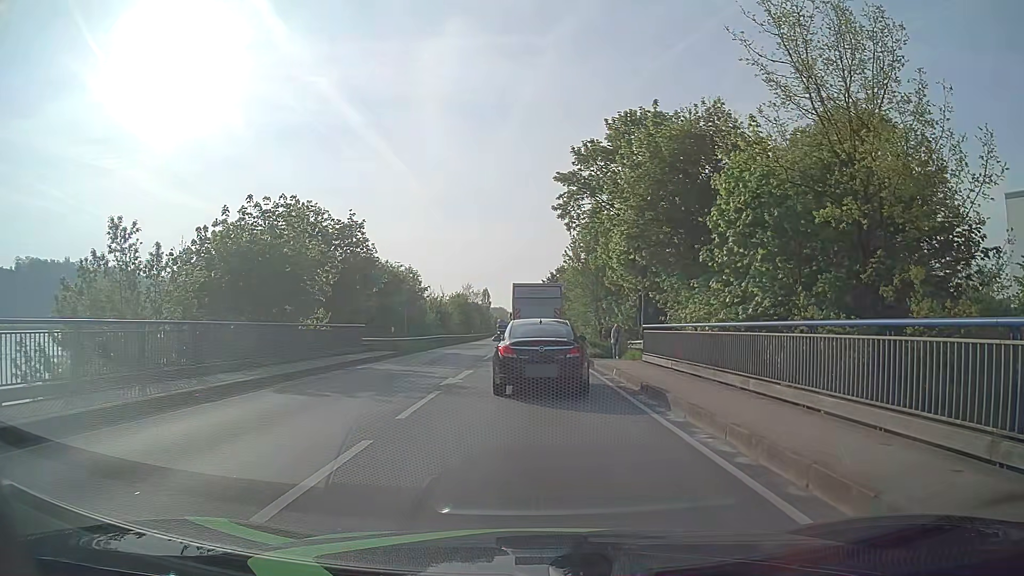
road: primary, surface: asphalt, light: Day
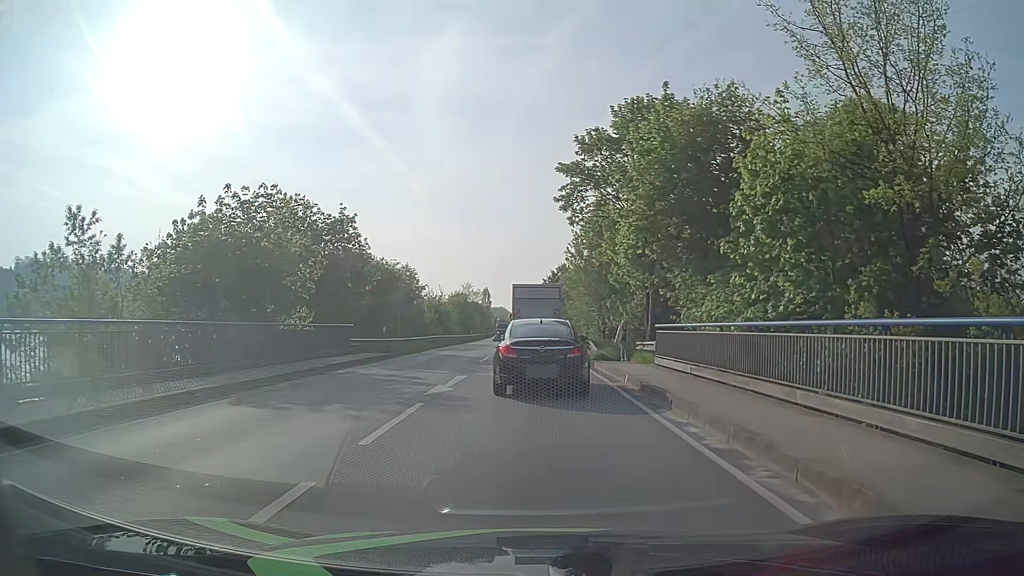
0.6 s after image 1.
(0.0, +2.2) m; 0°
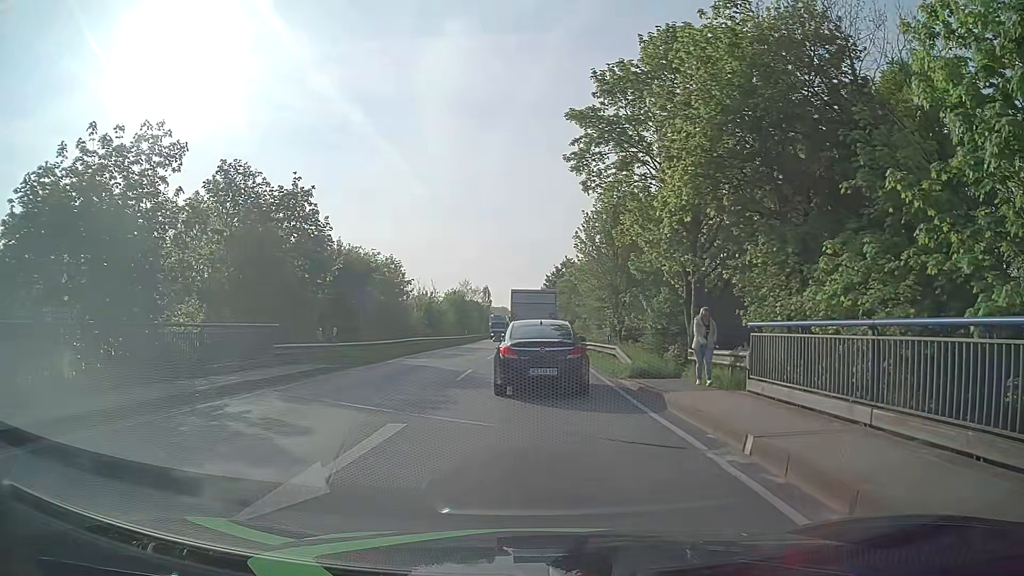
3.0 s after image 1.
(0.0, +9.0) m; 0°
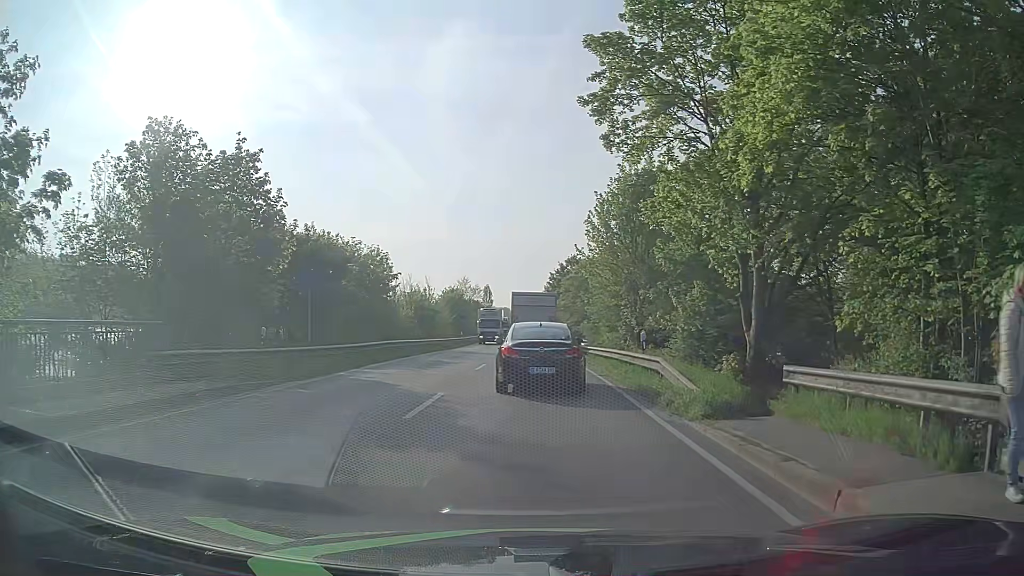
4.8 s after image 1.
(-0.1, +7.2) m; -1°
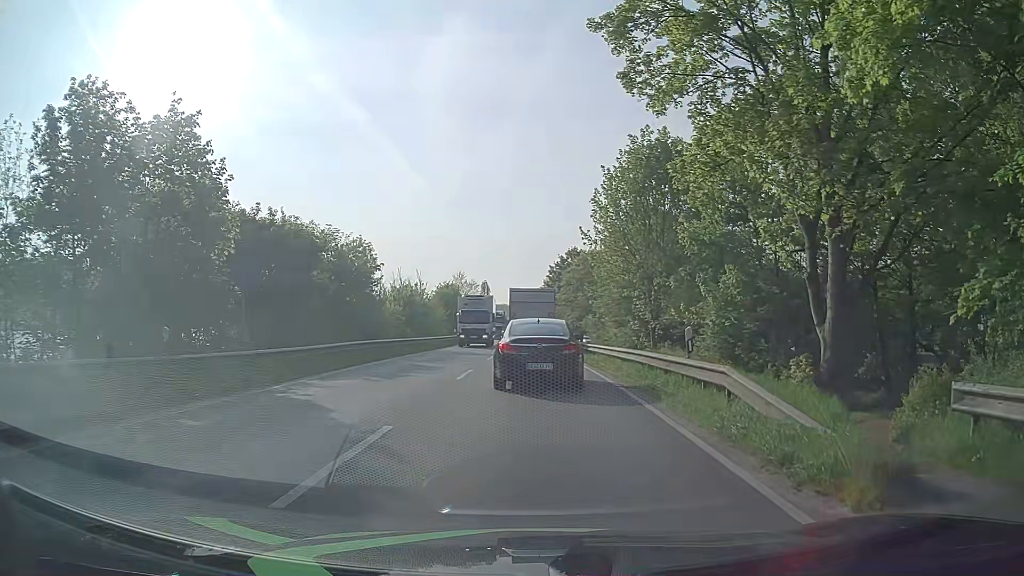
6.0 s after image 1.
(+0.1, +5.3) m; 0°
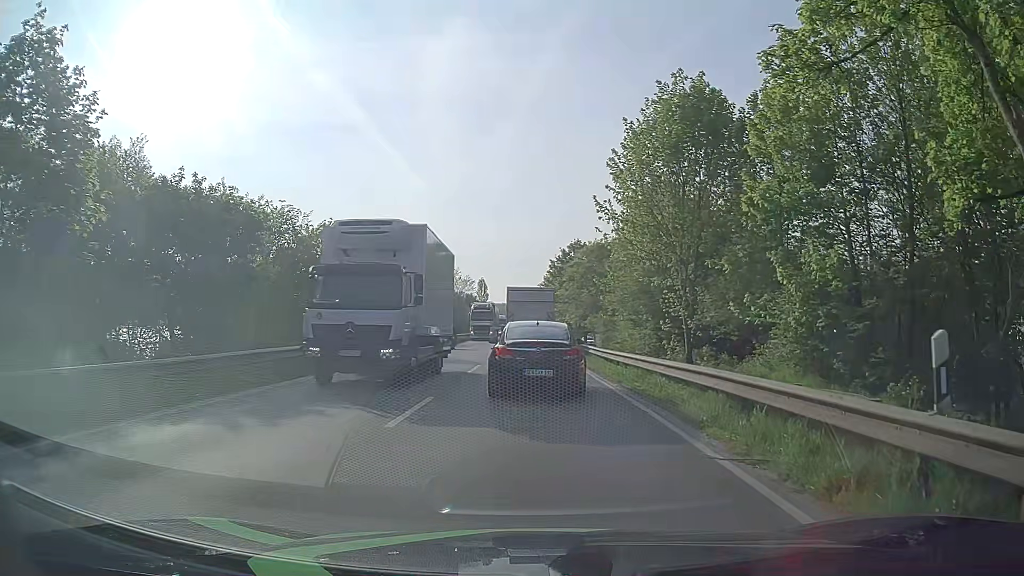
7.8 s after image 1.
(+0.2, +8.0) m; +1°
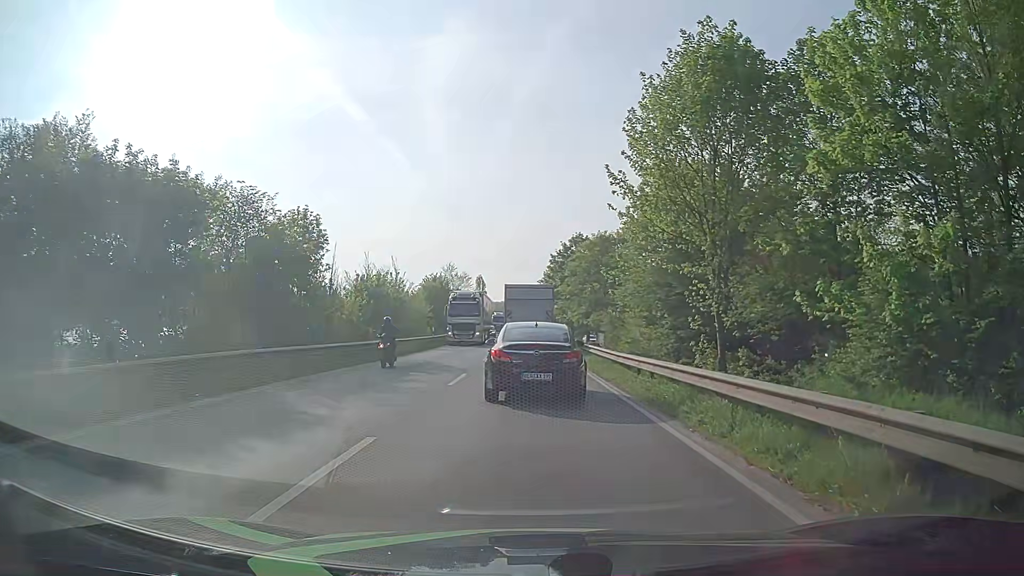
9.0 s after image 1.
(0.0, +4.8) m; +1°
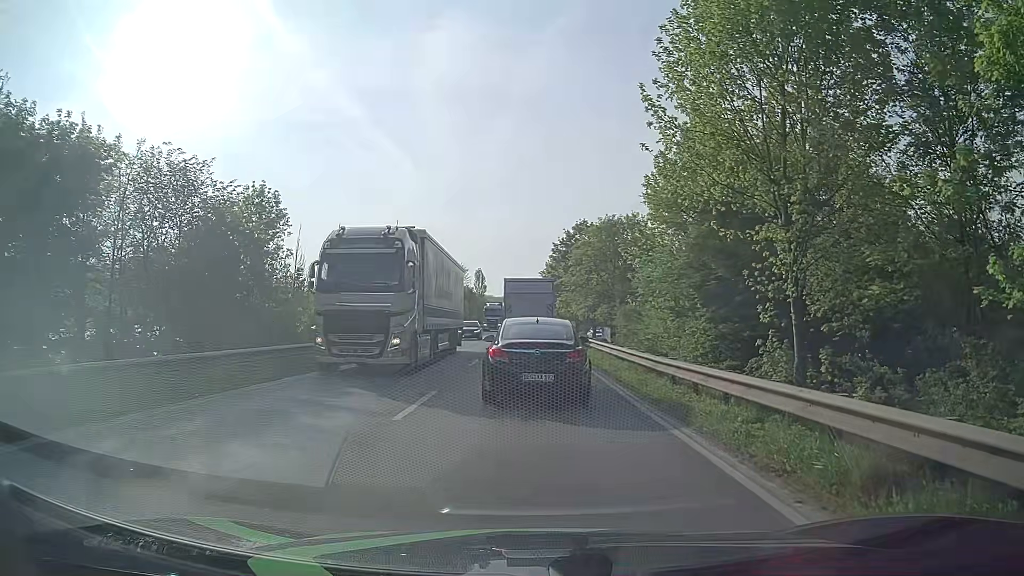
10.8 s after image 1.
(-0.1, +6.5) m; 0°
